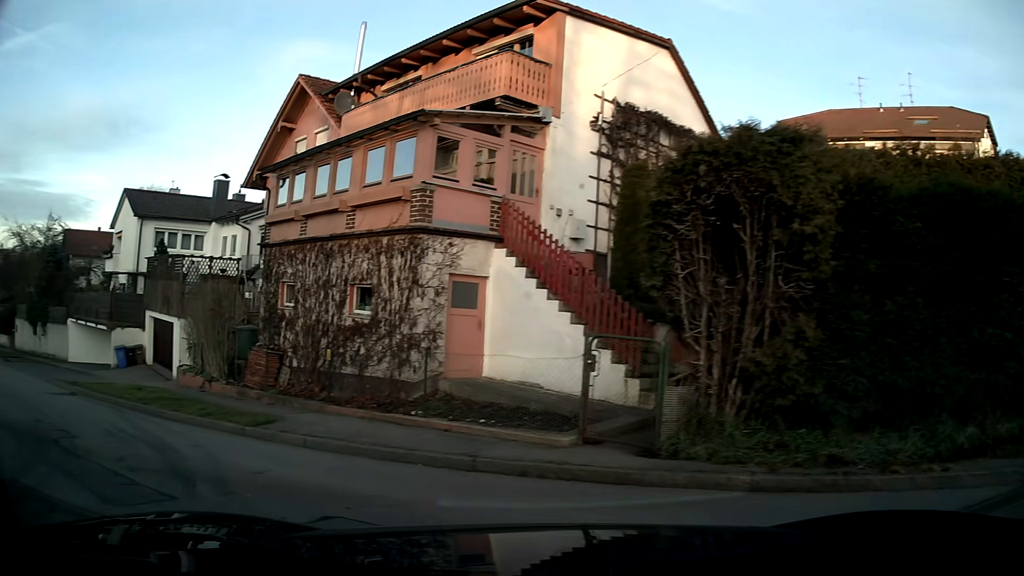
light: Day
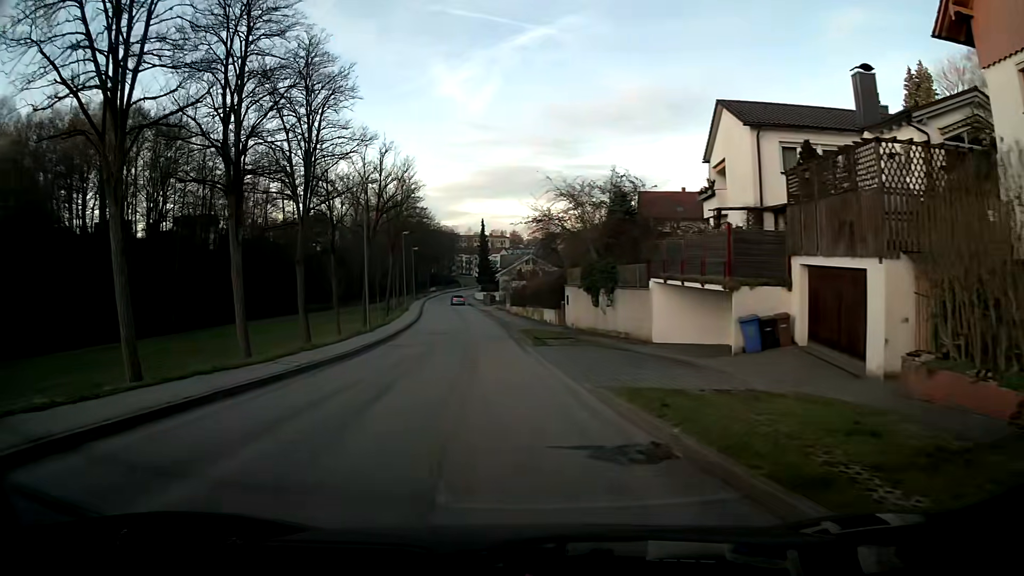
(-6.8, +11.7) m; -45°
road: unclassified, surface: asphalt
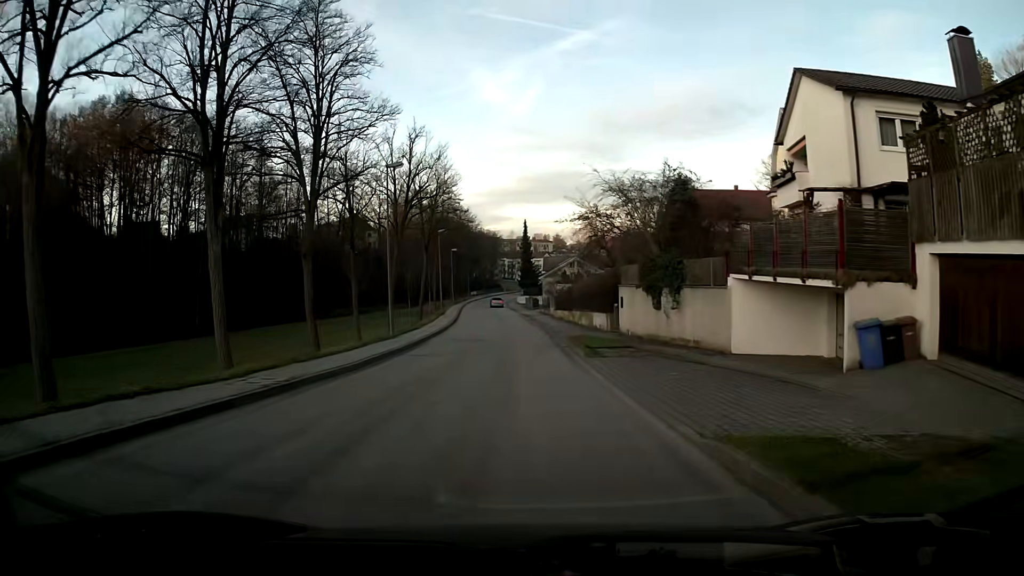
(-0.2, +5.0) m; -3°
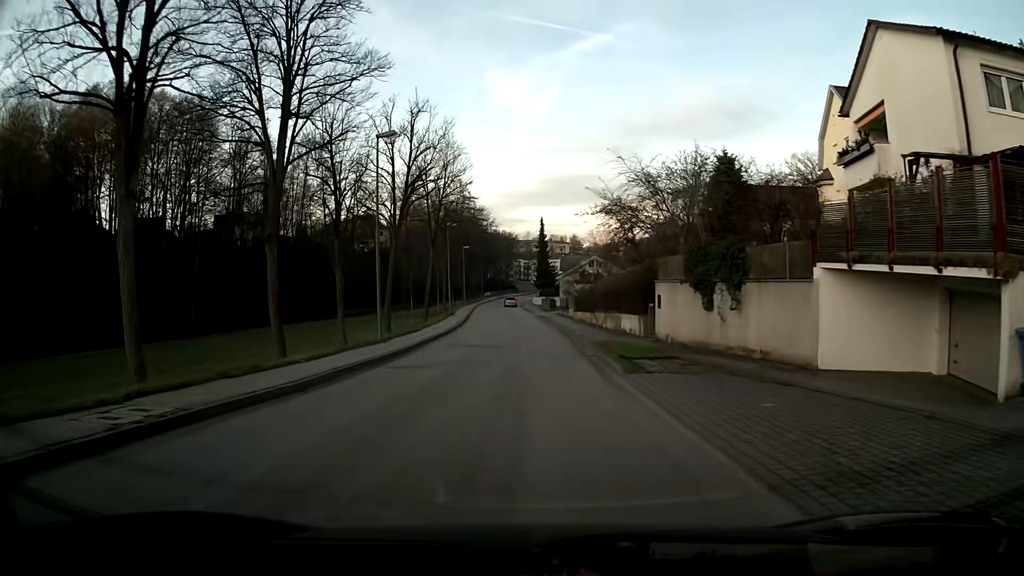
(0.0, +5.5) m; -1°
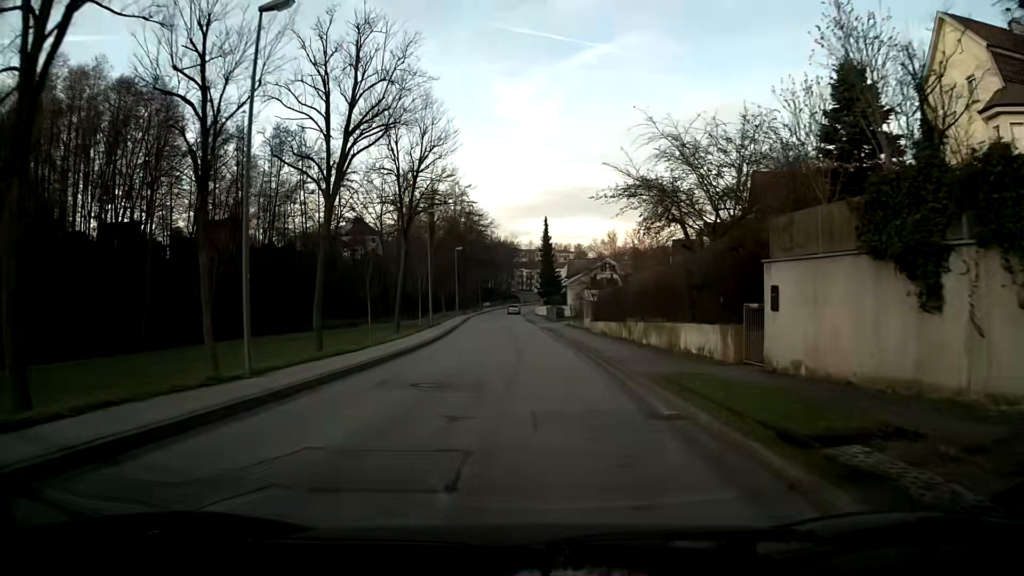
(-0.1, +12.6) m; 0°
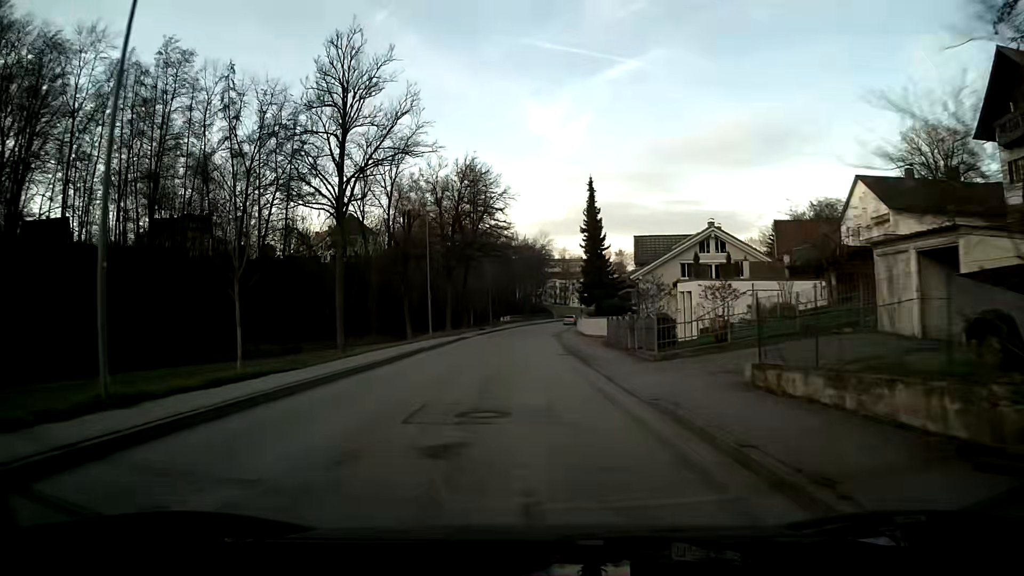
(-0.8, +37.7) m; -4°
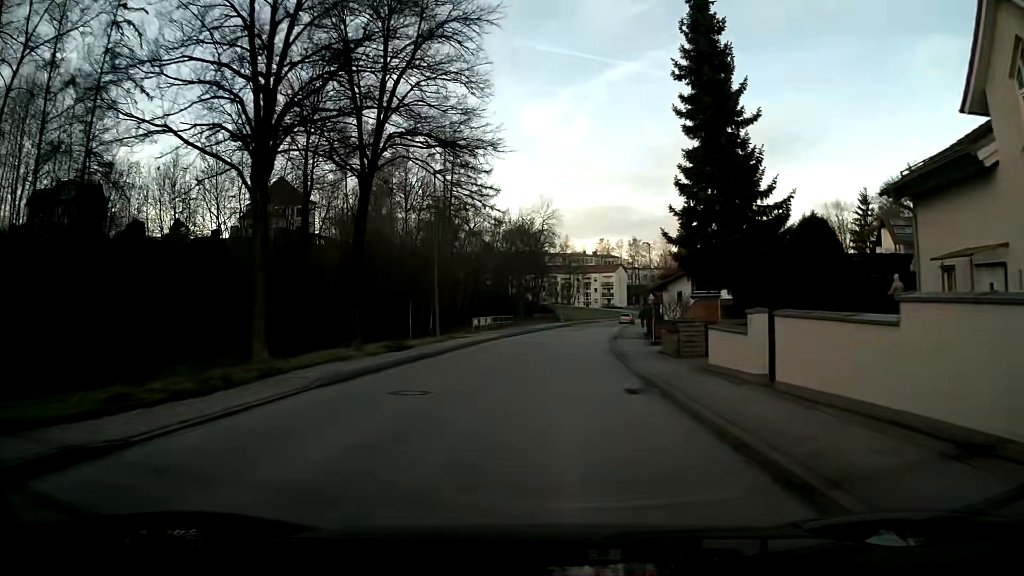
(+0.1, +41.2) m; +2°
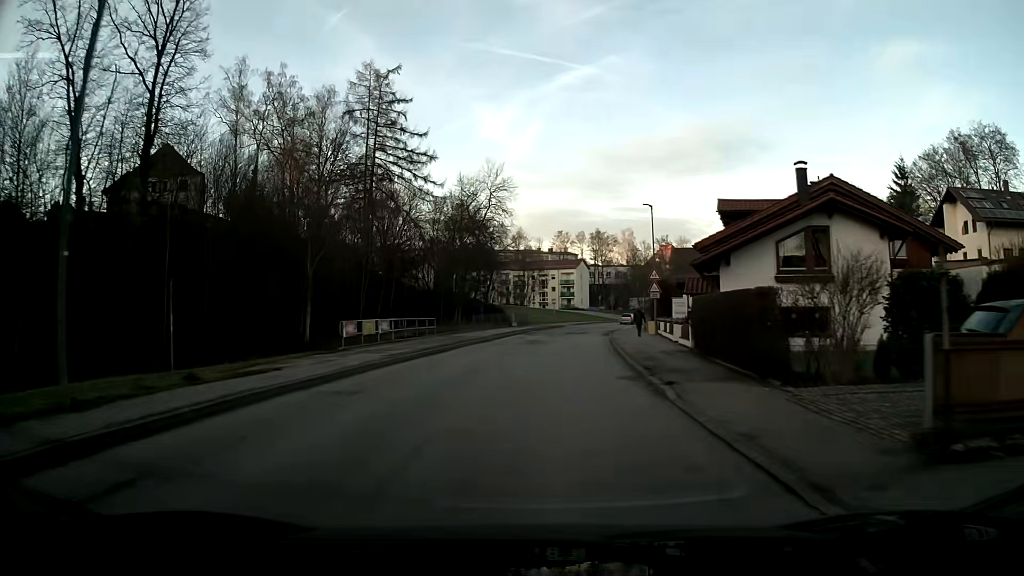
(+0.7, +23.9) m; +4°
(0, +10) (+1, +20) (+1, +30) (+2, +40) (+3, +50) (+5, +60) (+7, +70) (+9, +79) (+13, +89) (+17, +98) m
